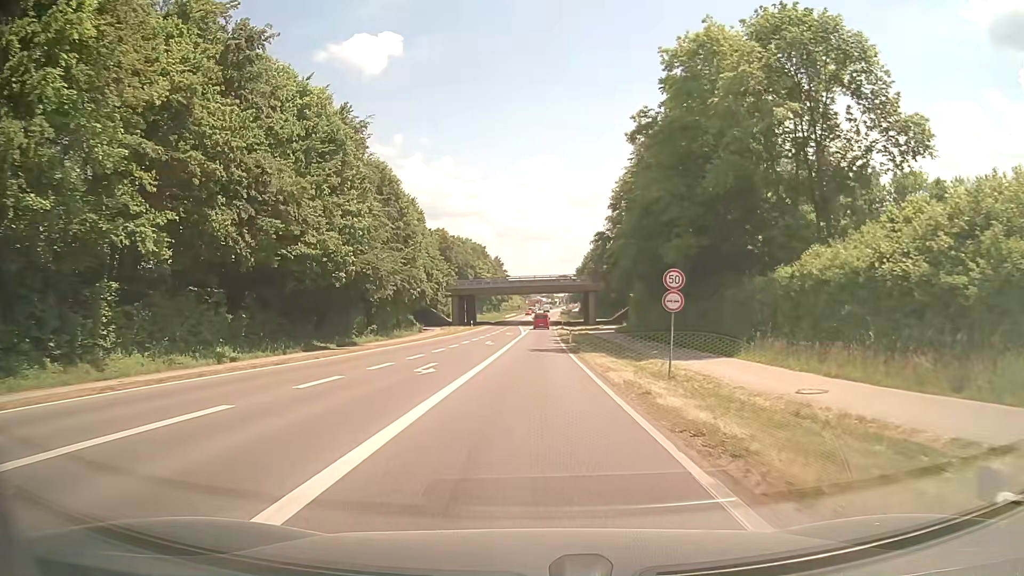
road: tertiary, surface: asphalt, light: Day
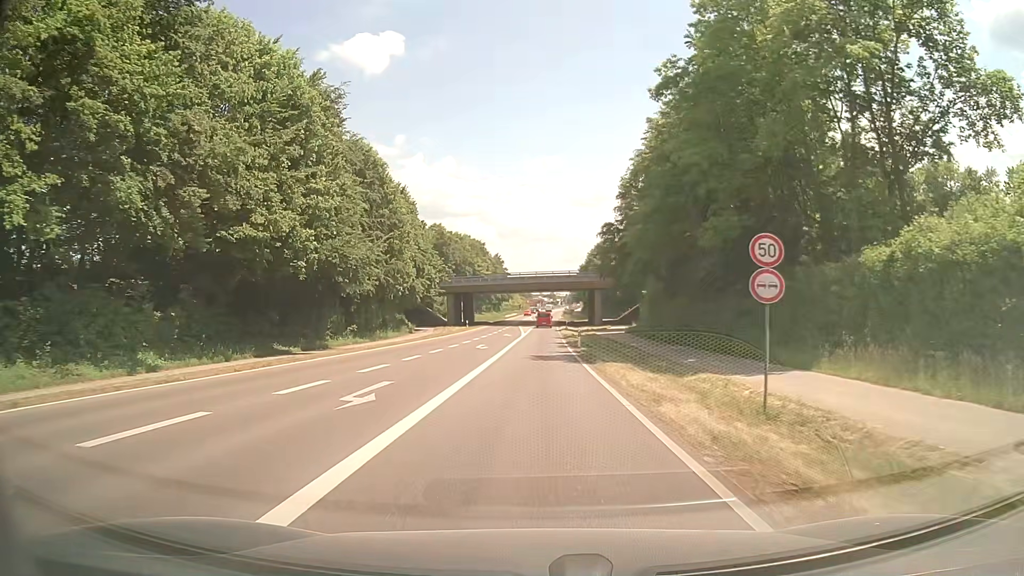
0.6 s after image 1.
(0.0, +7.6) m; -1°
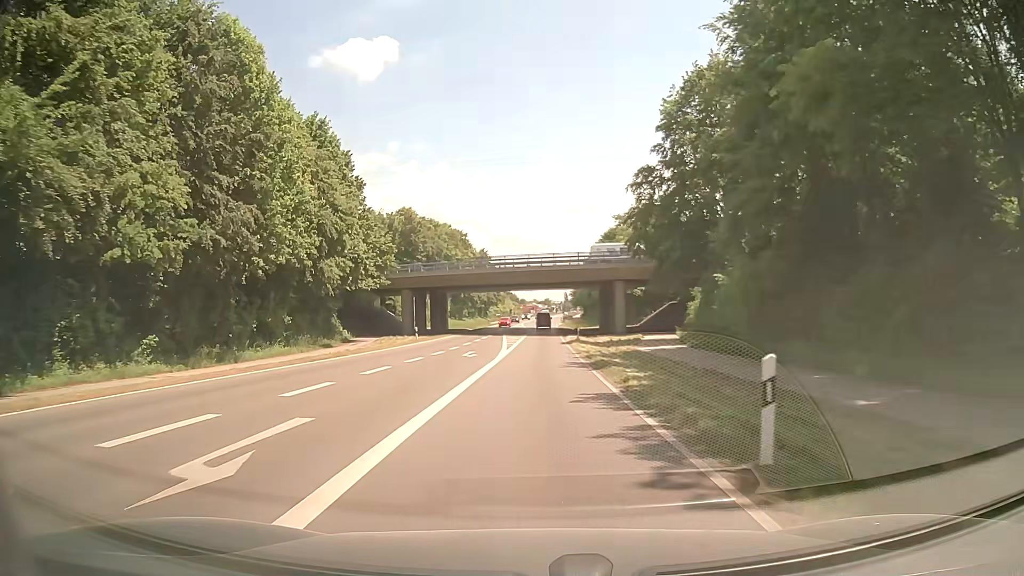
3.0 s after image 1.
(+0.2, +30.5) m; +1°
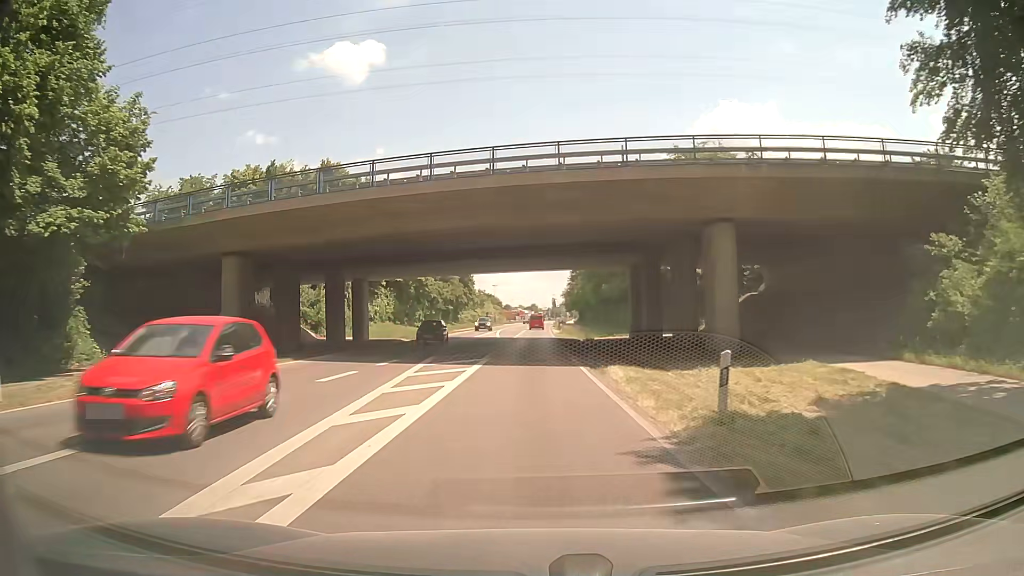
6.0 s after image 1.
(+0.2, +39.6) m; +1°
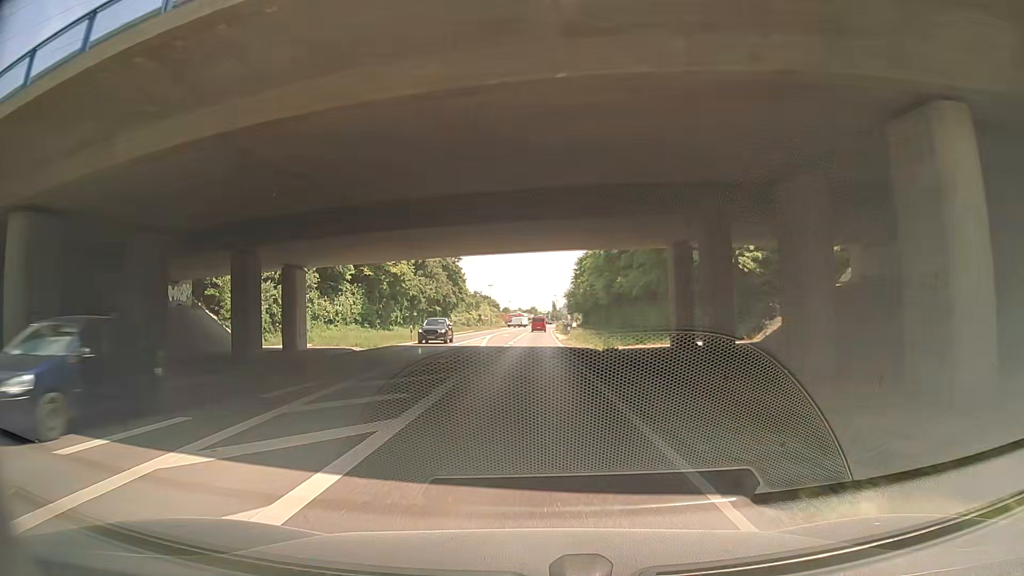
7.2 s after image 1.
(-0.1, +15.6) m; 0°
